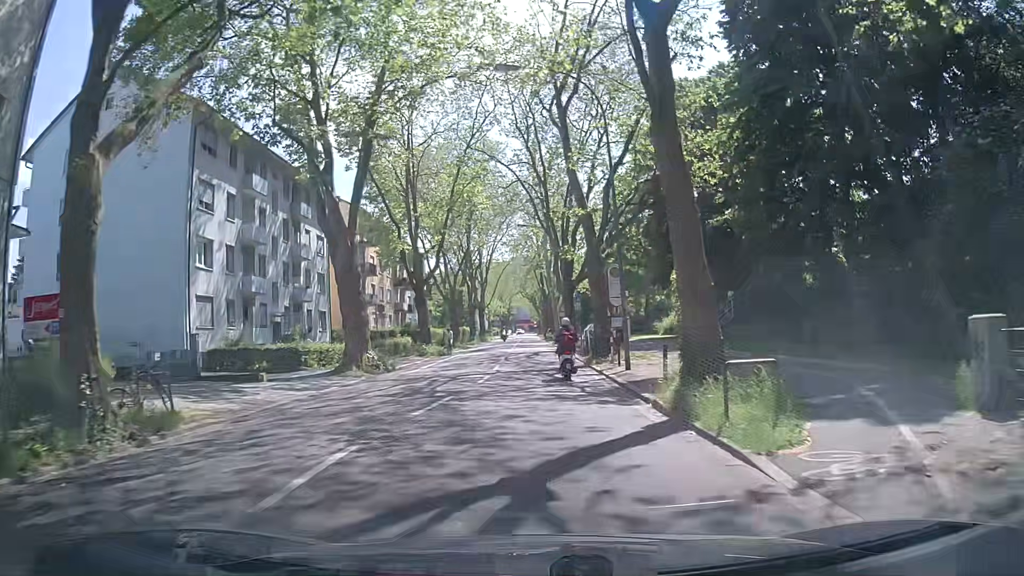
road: secondary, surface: asphalt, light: Day
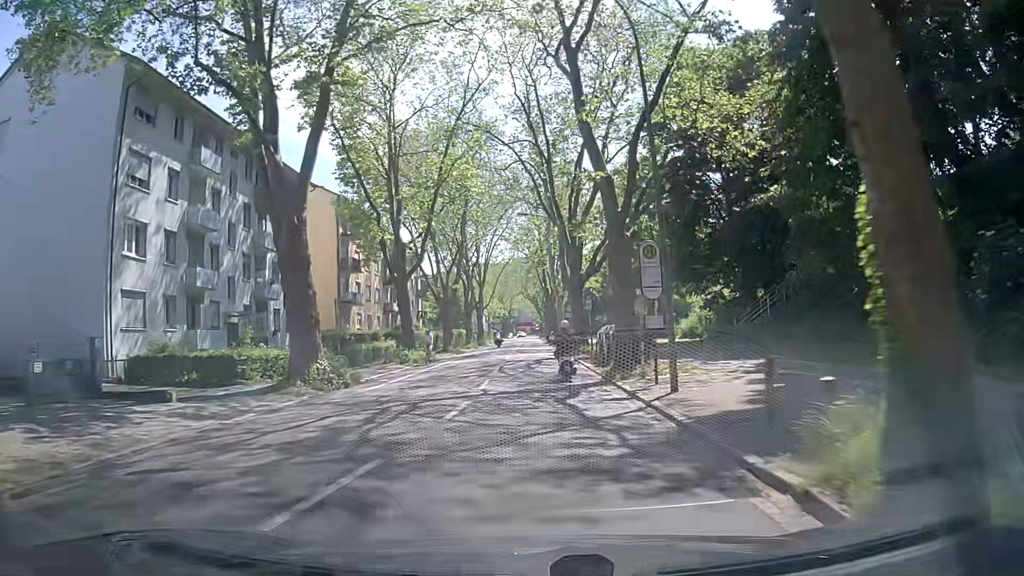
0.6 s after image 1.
(+0.1, +6.6) m; +1°
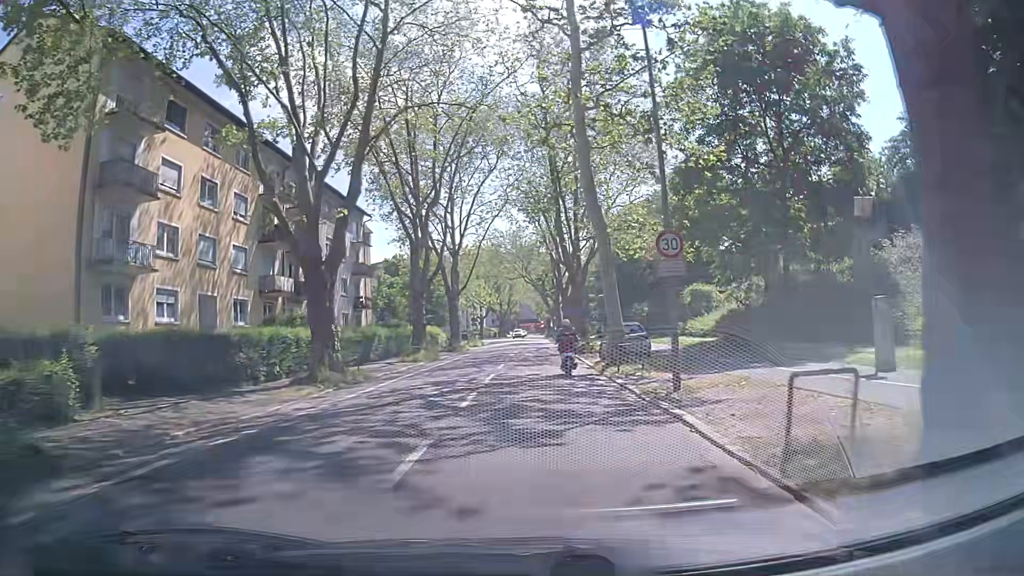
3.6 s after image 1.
(-0.5, +34.5) m; -1°
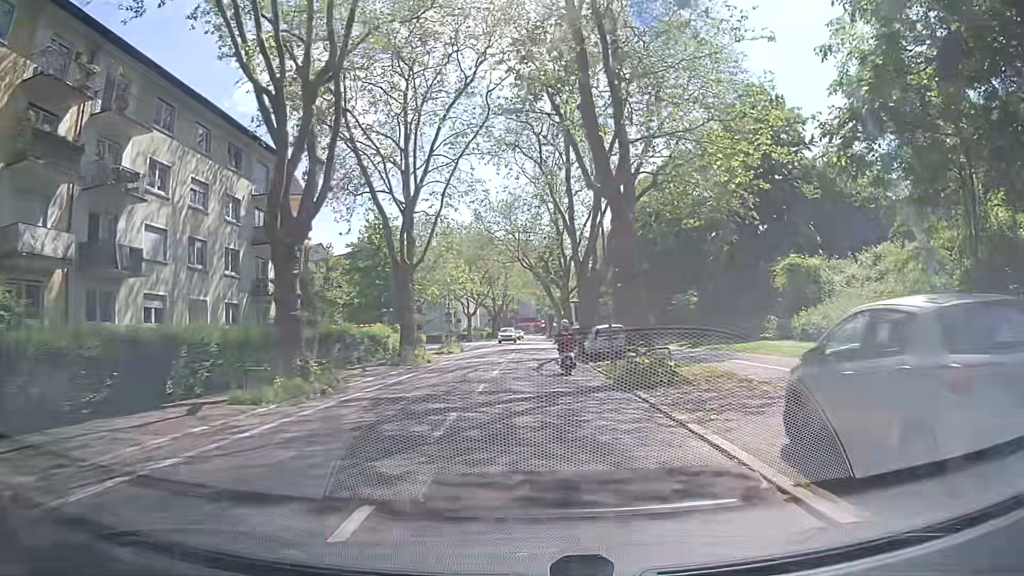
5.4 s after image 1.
(+0.1, +21.7) m; 0°
(0, +10) (0, +20) (0, +30) (0, +40) (+1, +50) (+1, +60) (+1, +70) (+1, +80) (+1, +90) (+1, +100) m
